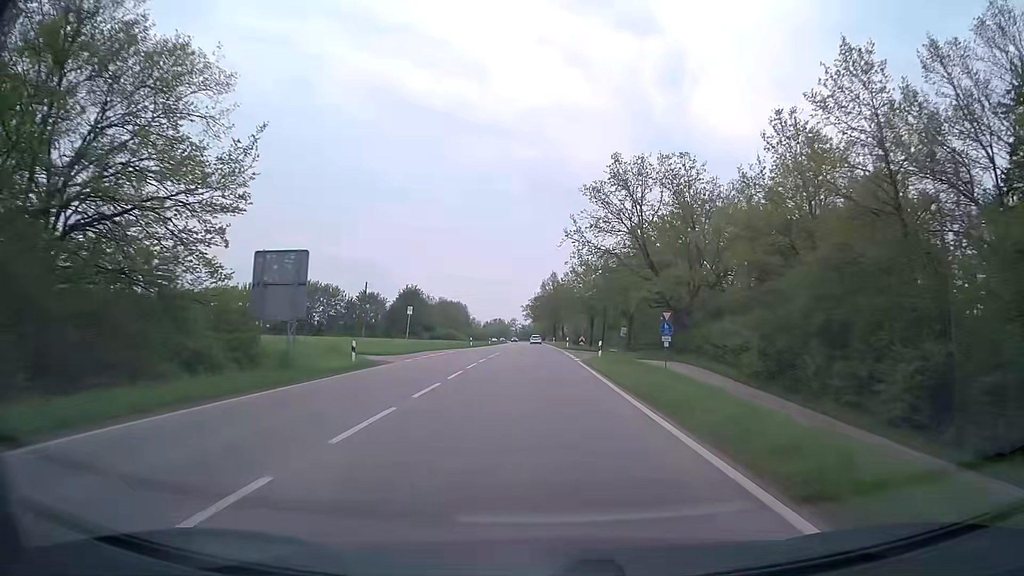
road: secondary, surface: asphalt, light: Day
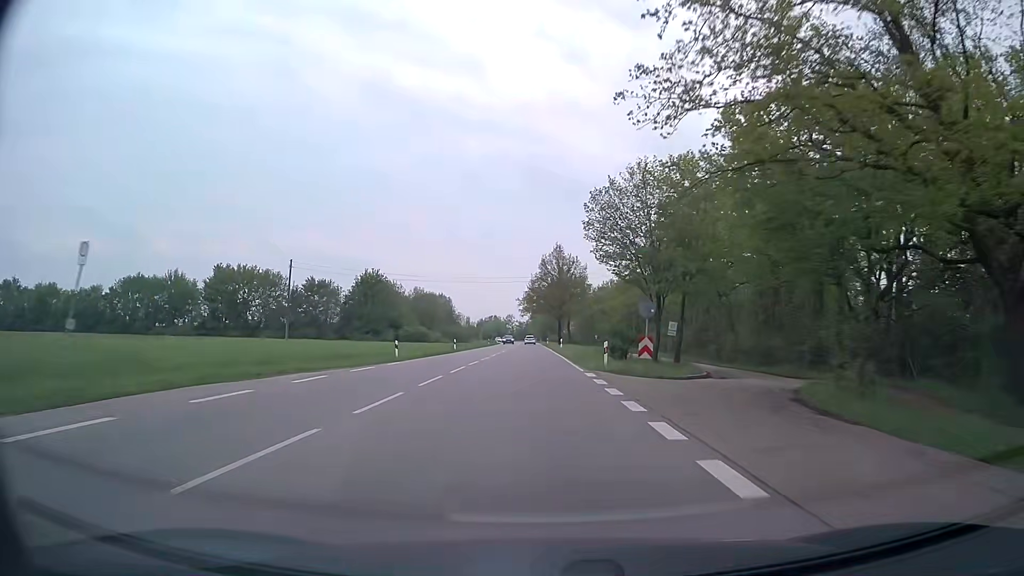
(+0.4, +38.9) m; 0°
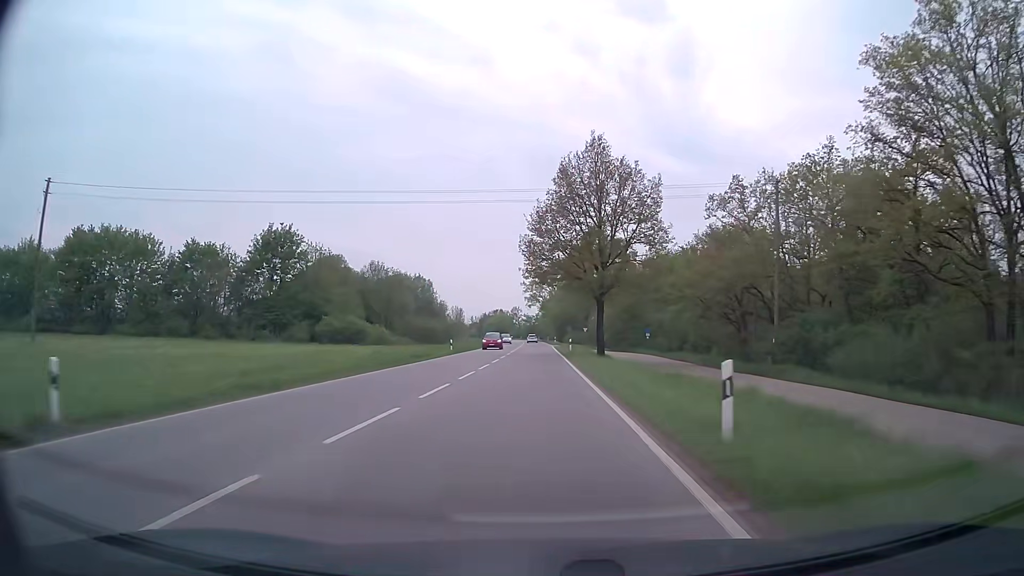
(-0.3, +51.3) m; -1°
